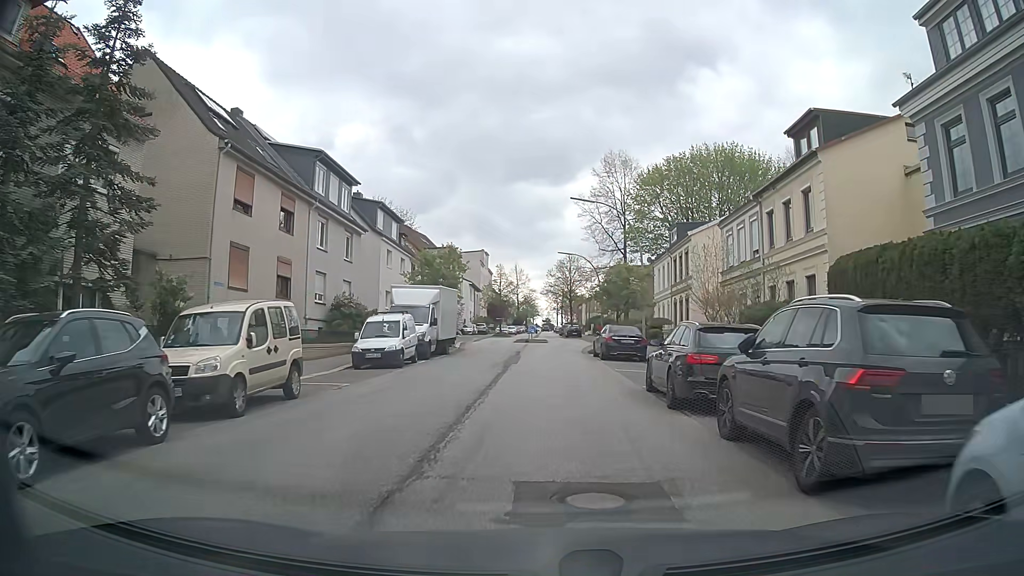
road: tertiary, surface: asphalt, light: Day
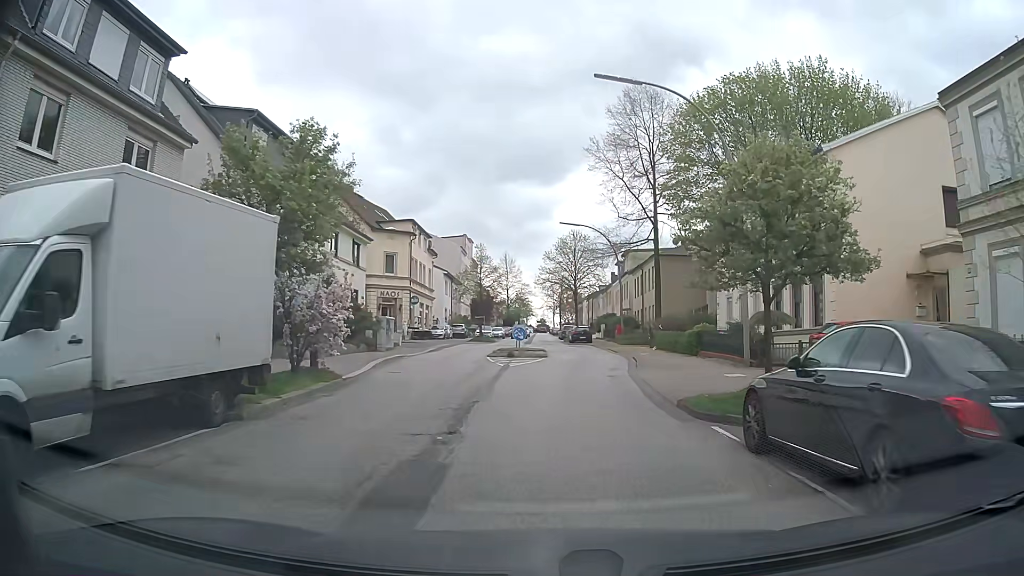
(0.0, +22.7) m; 0°
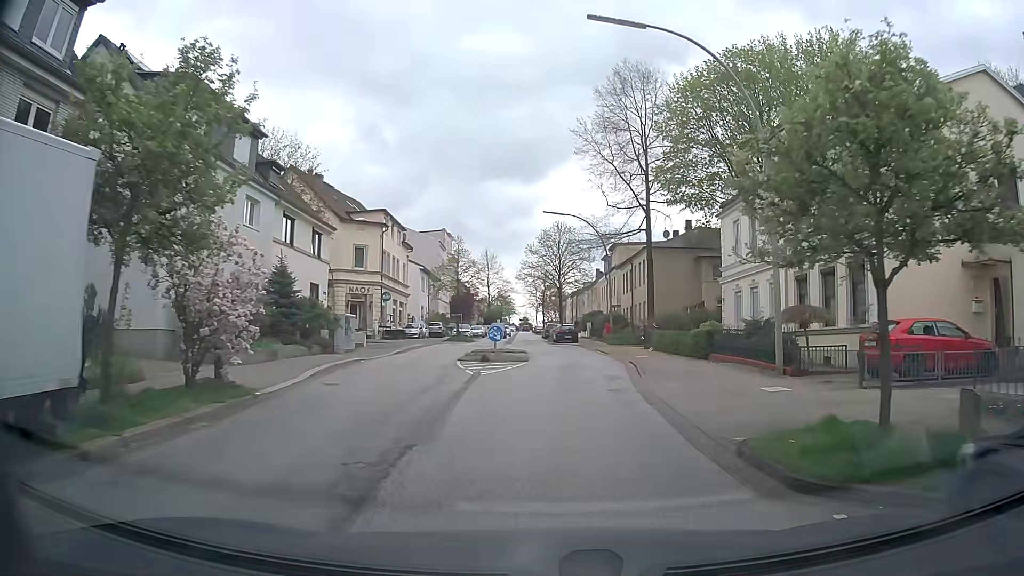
(+0.1, +4.6) m; +2°
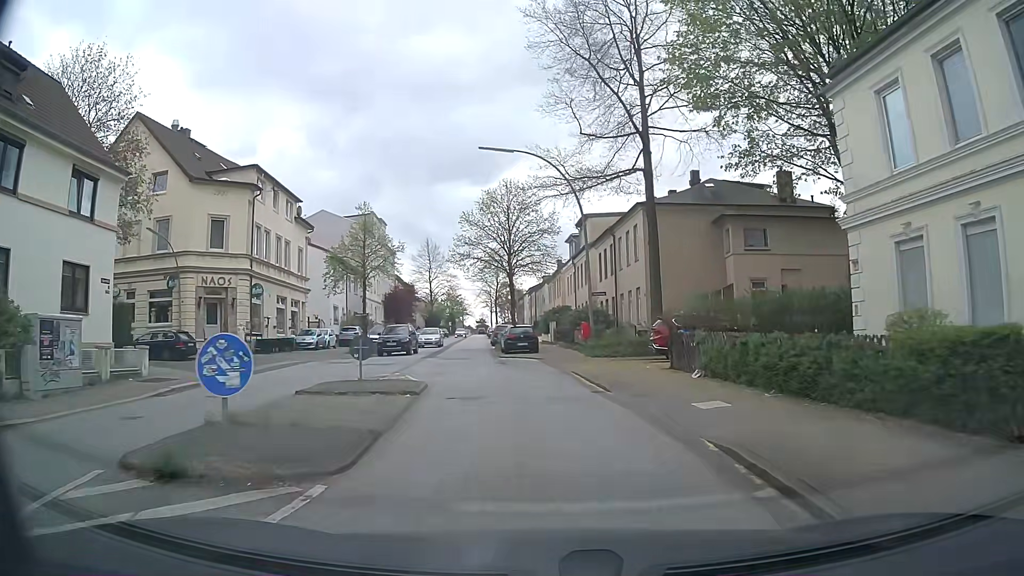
(+0.8, +18.4) m; +3°
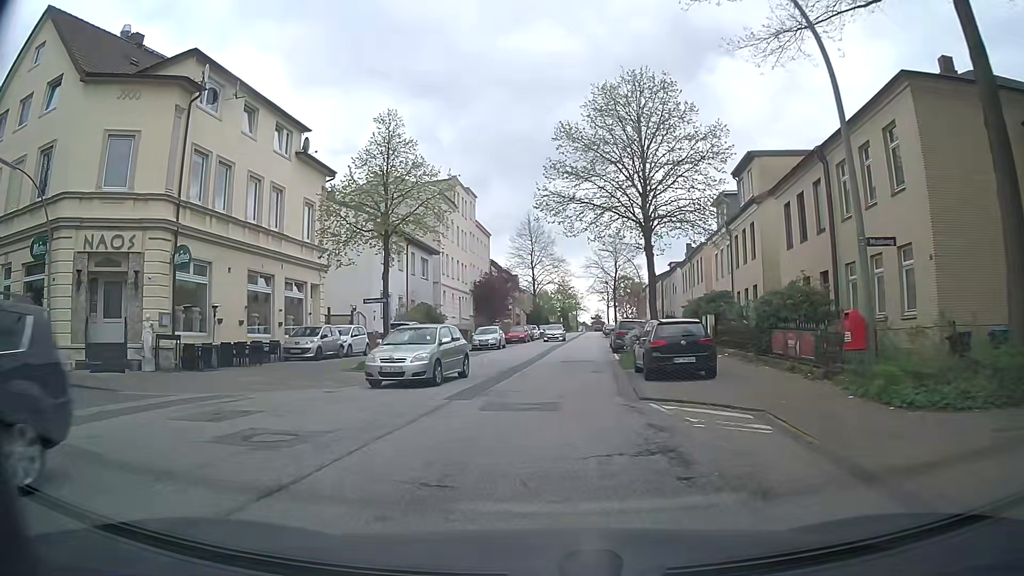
(-1.1, +18.5) m; -9°
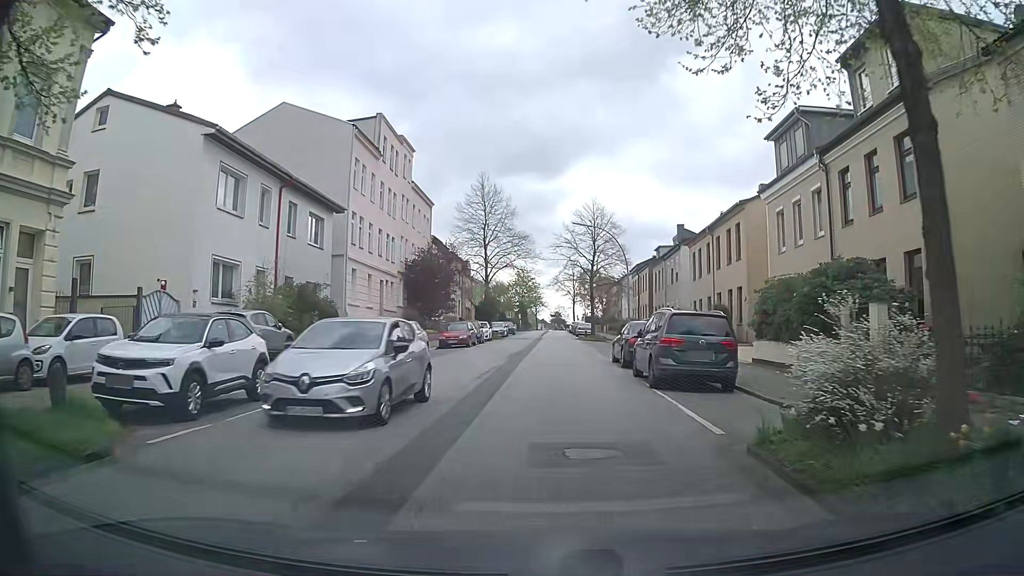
(+0.1, +18.5) m; +2°
(0, +10) (+1, +20) (+1, +30) (+1, +40) (+2, +50) (+2, +60) (+3, +70) (+3, +80) (+3, +90) (+4, +100) m
